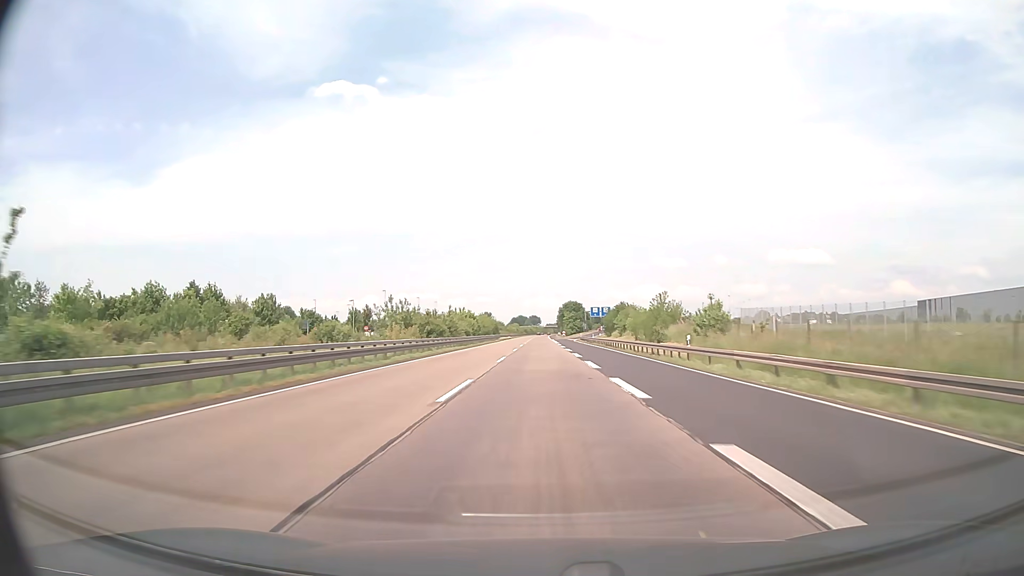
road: motorway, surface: asphalt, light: Day
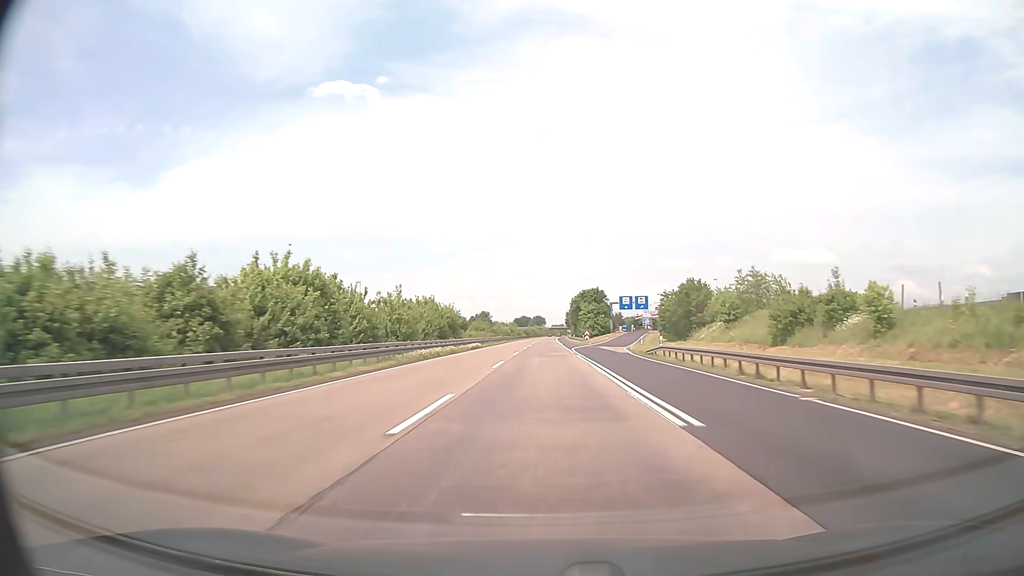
(-0.2, +76.1) m; 0°
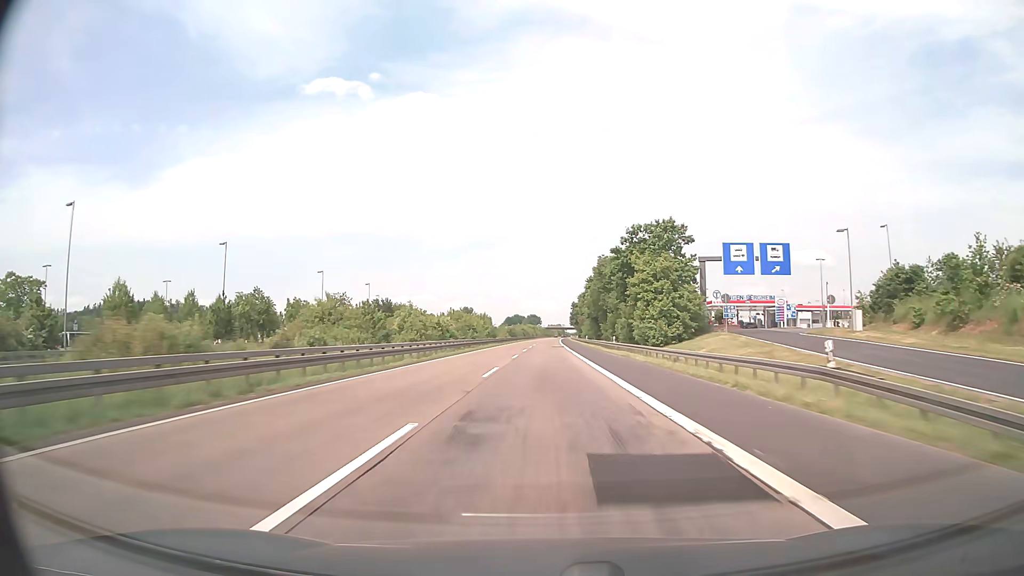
(+0.3, +95.1) m; 0°
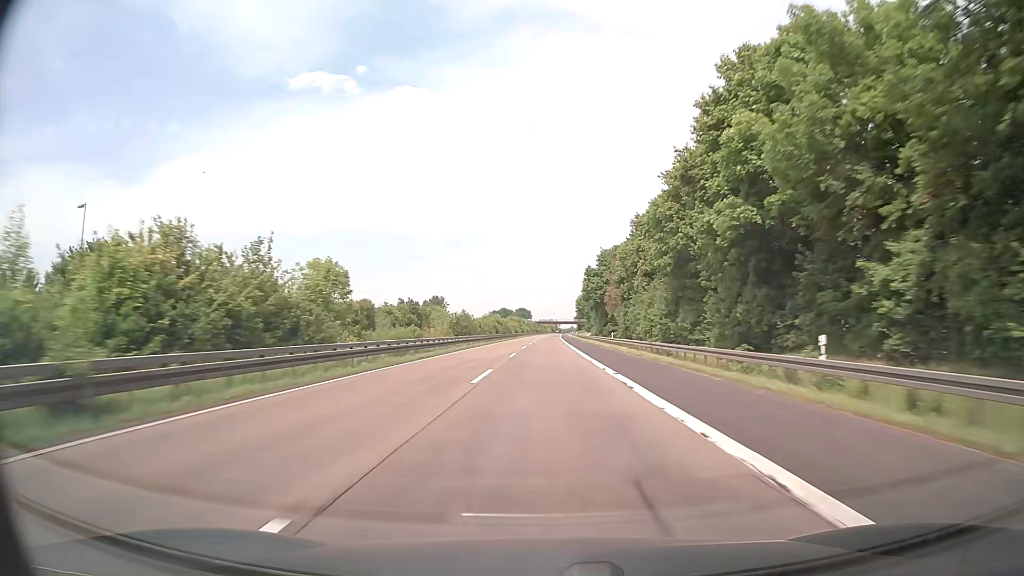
(+0.6, +95.0) m; +1°
(0, +10) (0, +20) (0, +30) (0, +40) (0, +50) (0, +60) (0, +70) (0, +80) (+1, +90) (+1, +100) m
